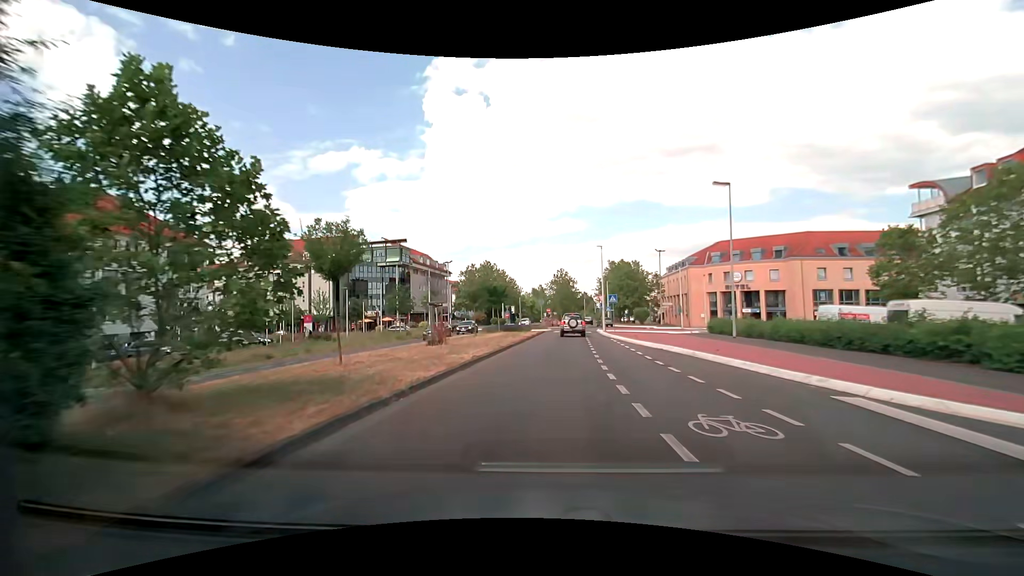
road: secondary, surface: asphalt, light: Day
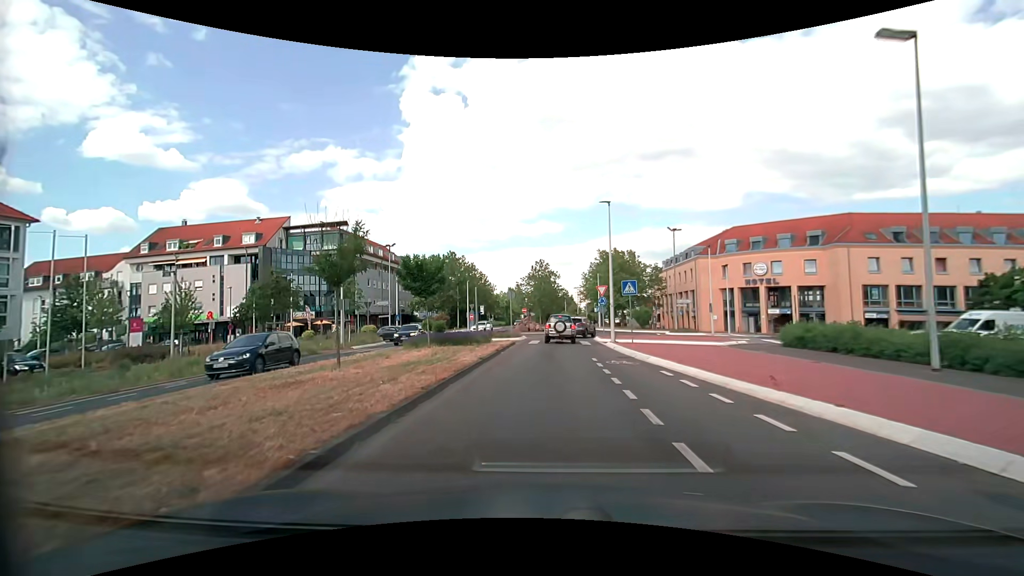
(+0.3, +18.0) m; +3°
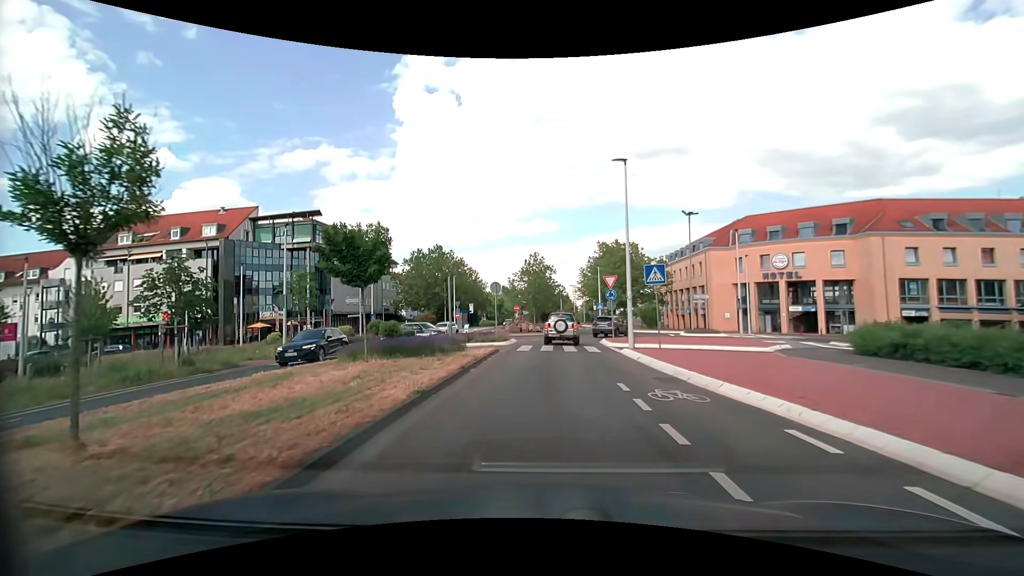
(0.0, +7.0) m; 0°
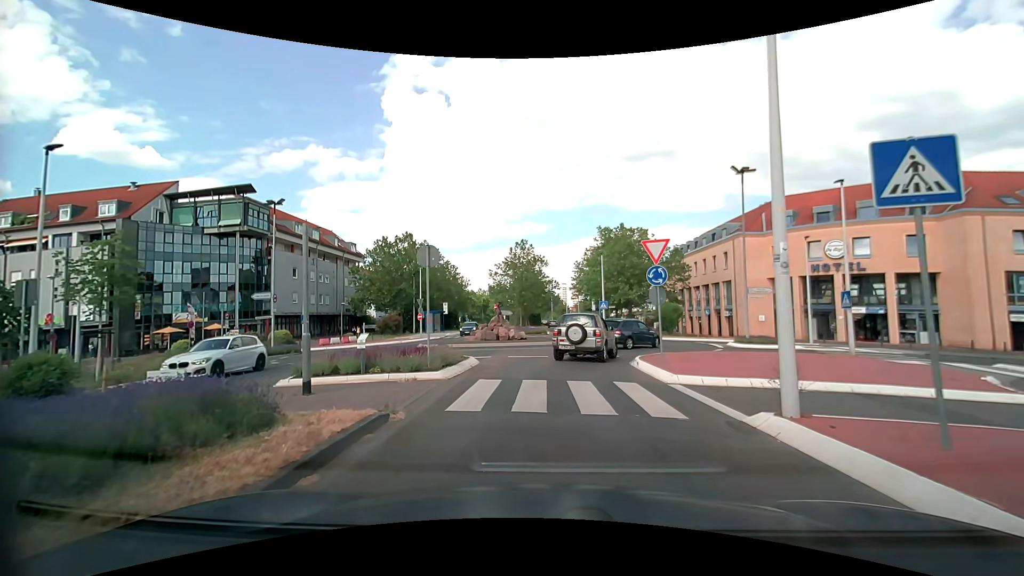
(+0.3, +13.3) m; +1°
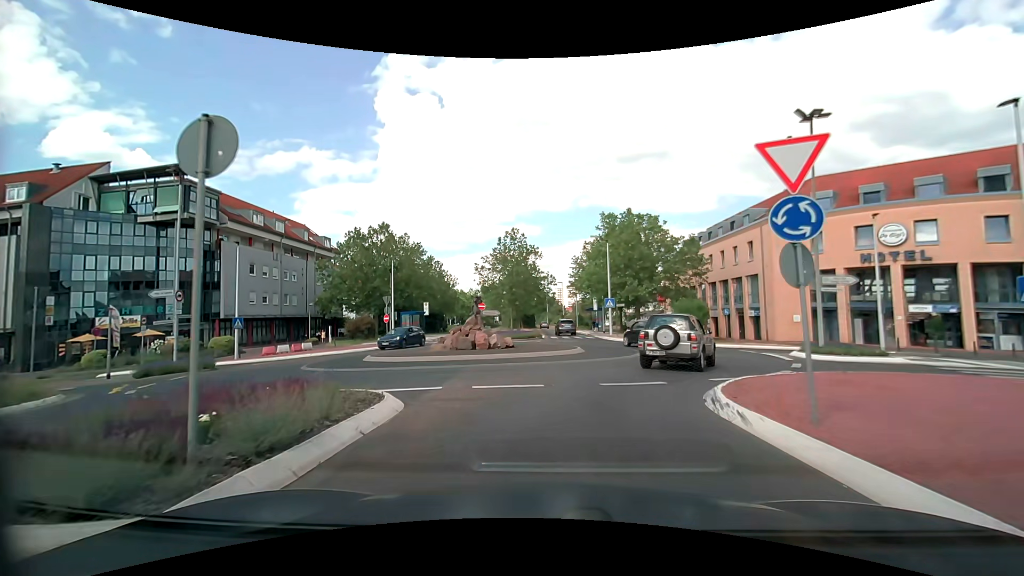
(+0.1, +8.5) m; +2°
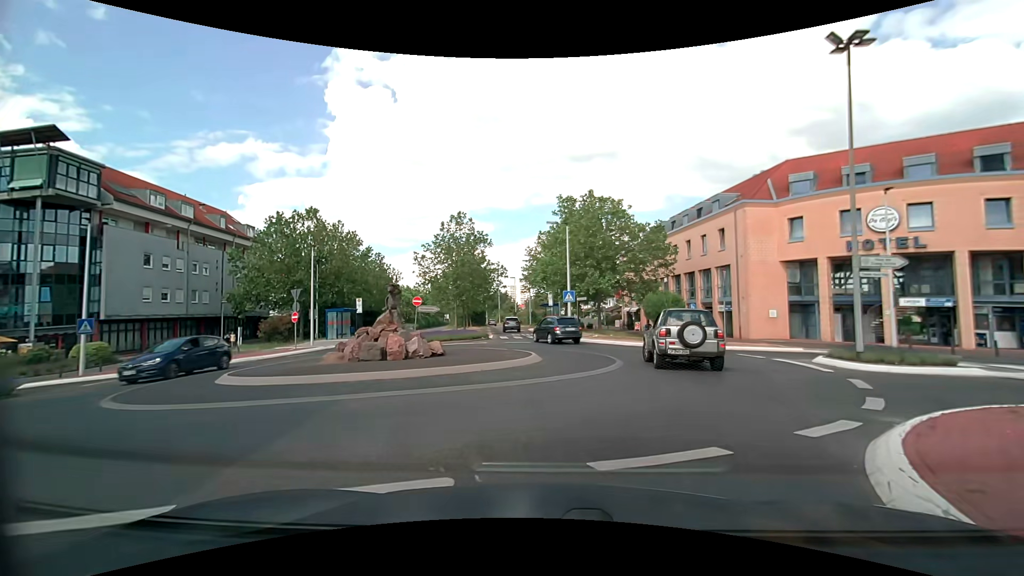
(+0.1, +6.6) m; +5°
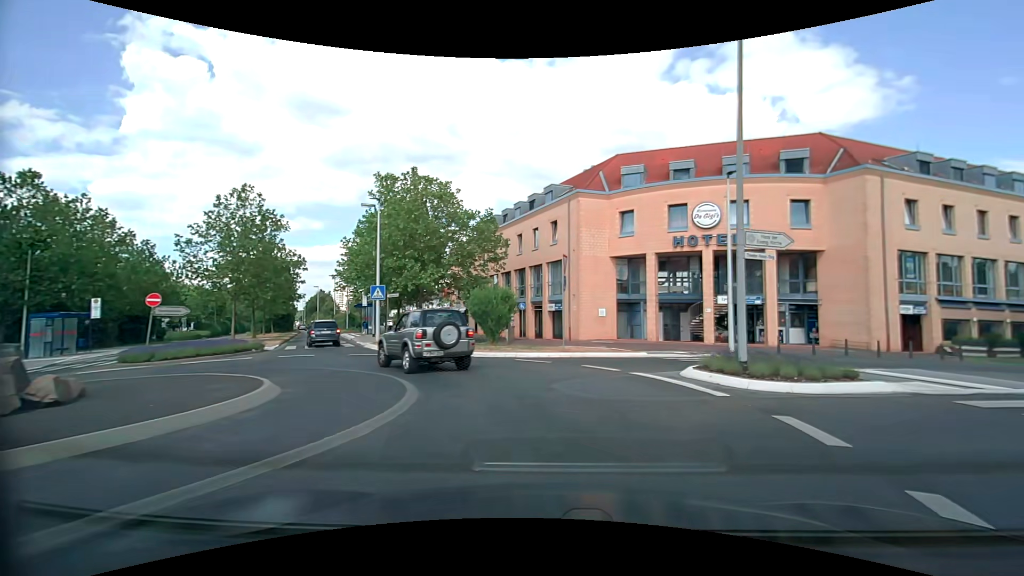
(+1.0, +6.7) m; +19°
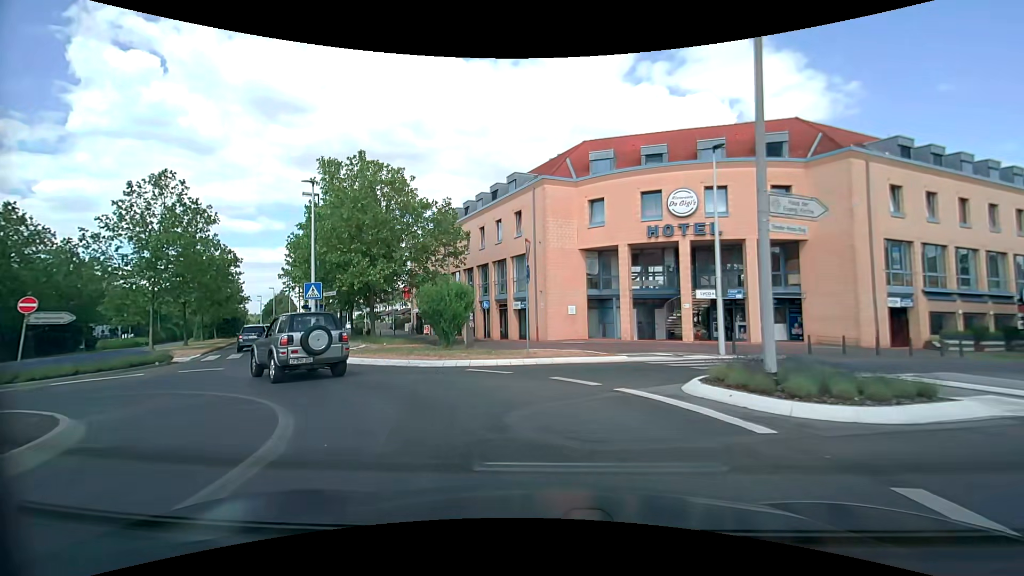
(+0.1, +3.4) m; +3°
(-2, +10) (-9, +17) (-15, +25) (-20, +34) (-25, +43) (-29, +51) (-34, +60) (-39, +69) (-44, +77) (-50, +86) m
